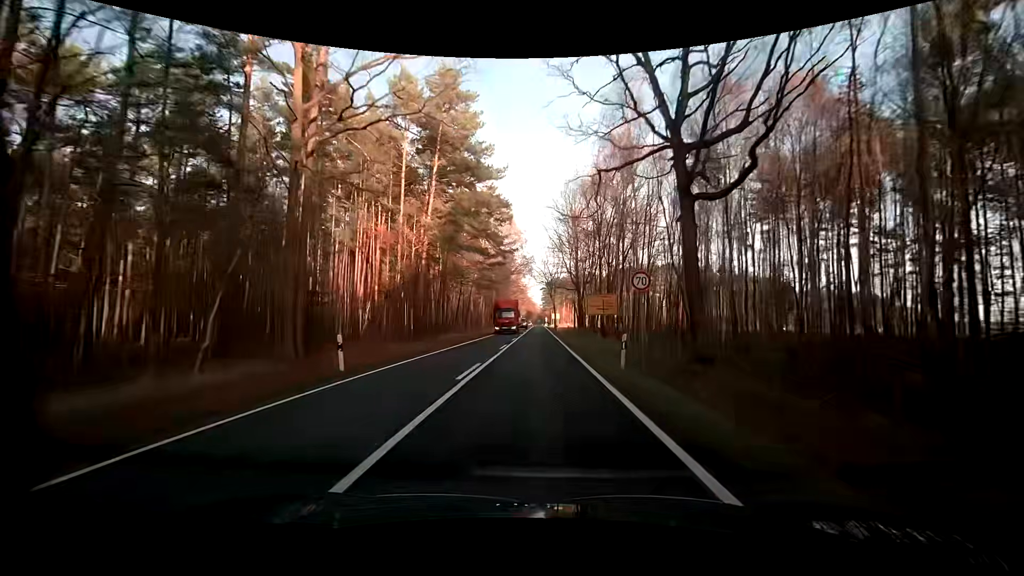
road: primary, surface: asphalt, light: Day
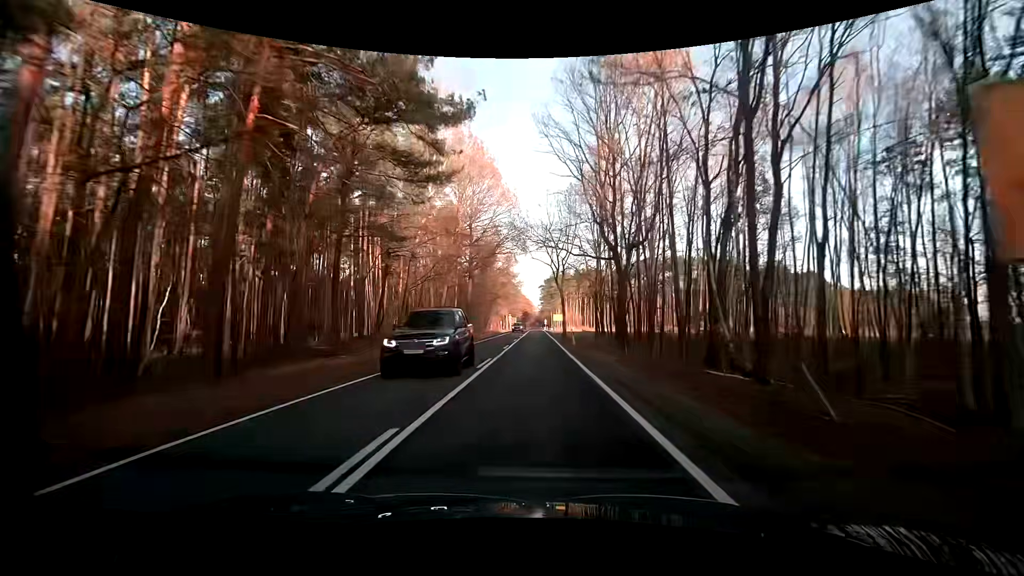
(+0.3, +32.2) m; +1°
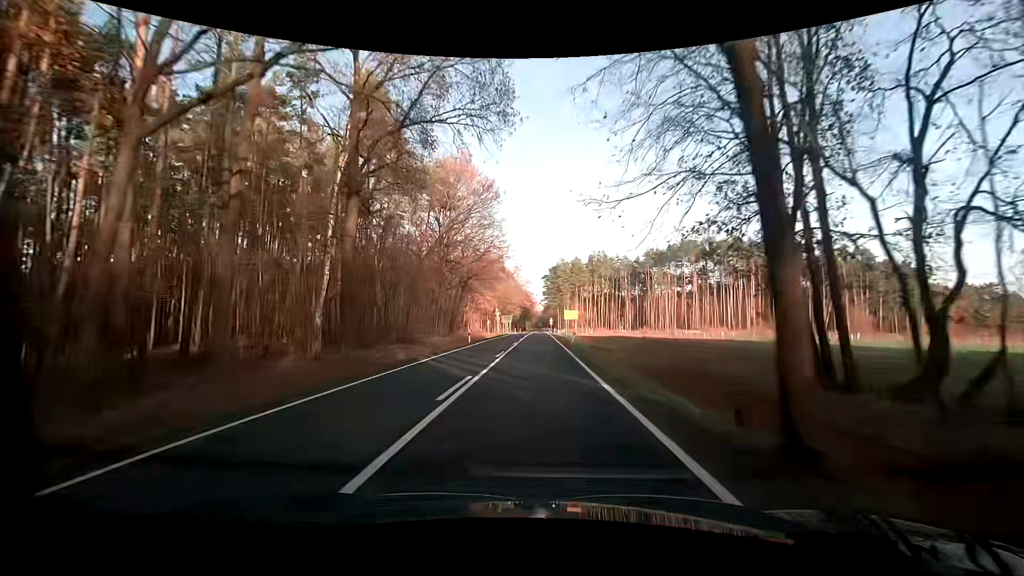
(-0.3, +42.9) m; -1°
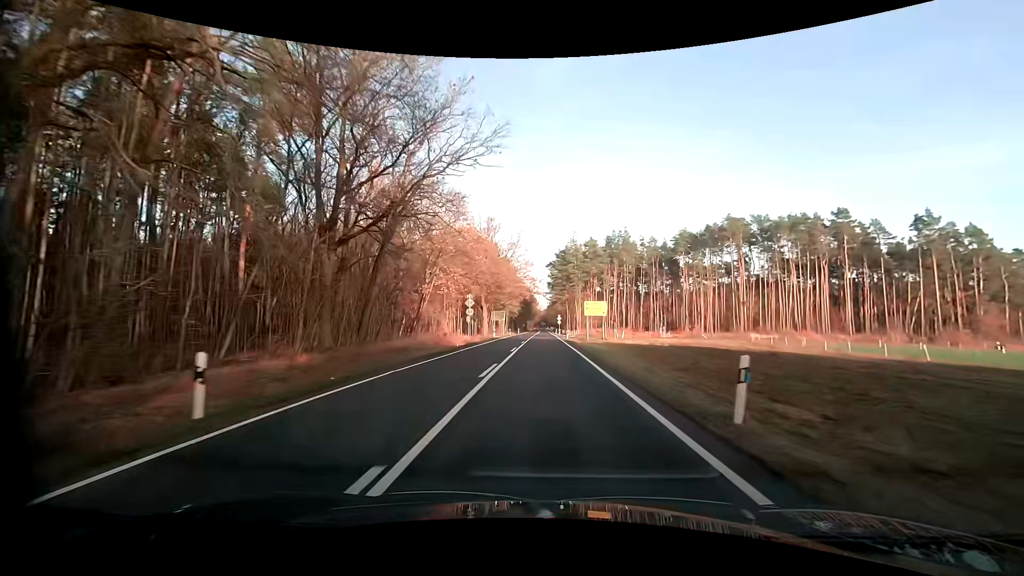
(-0.2, +32.4) m; -1°
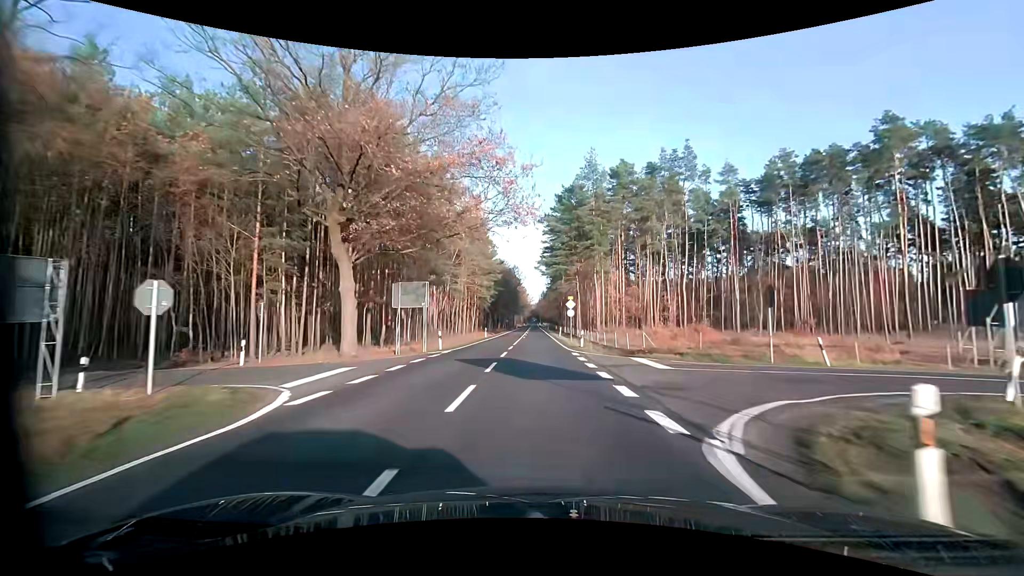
(+0.8, +53.7) m; +1°
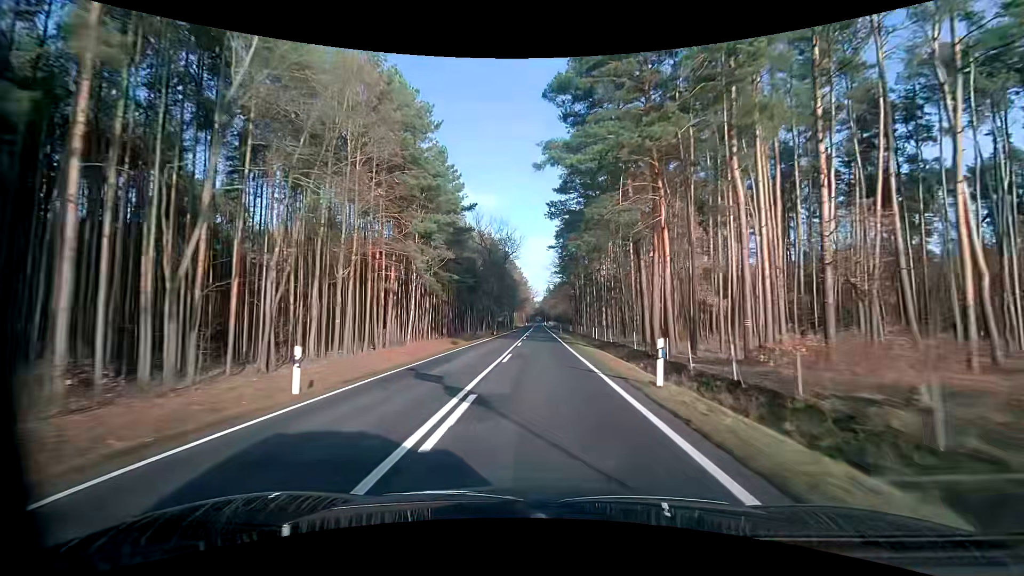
(-0.2, +43.4) m; -1°
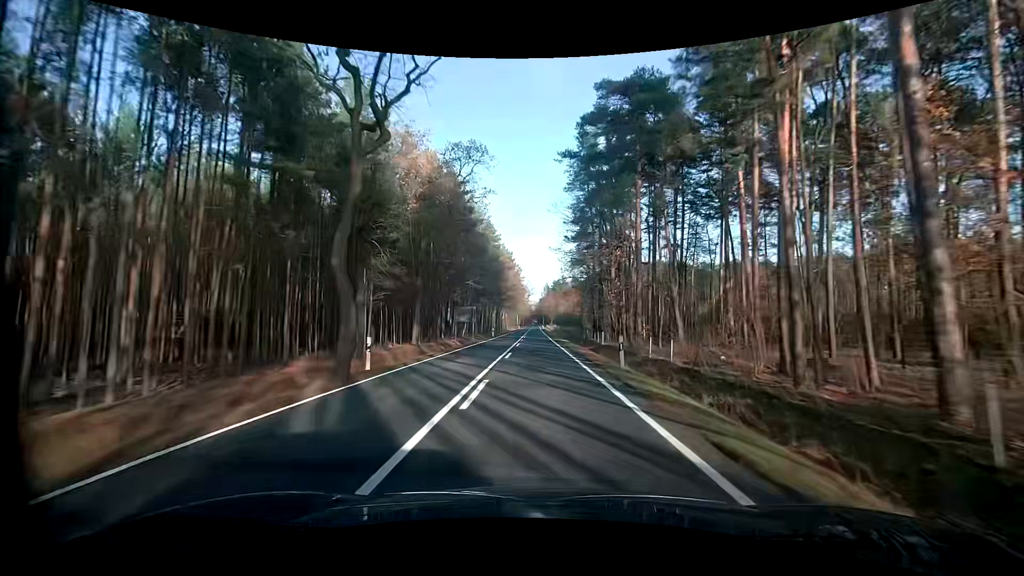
(0.0, +45.5) m; +1°
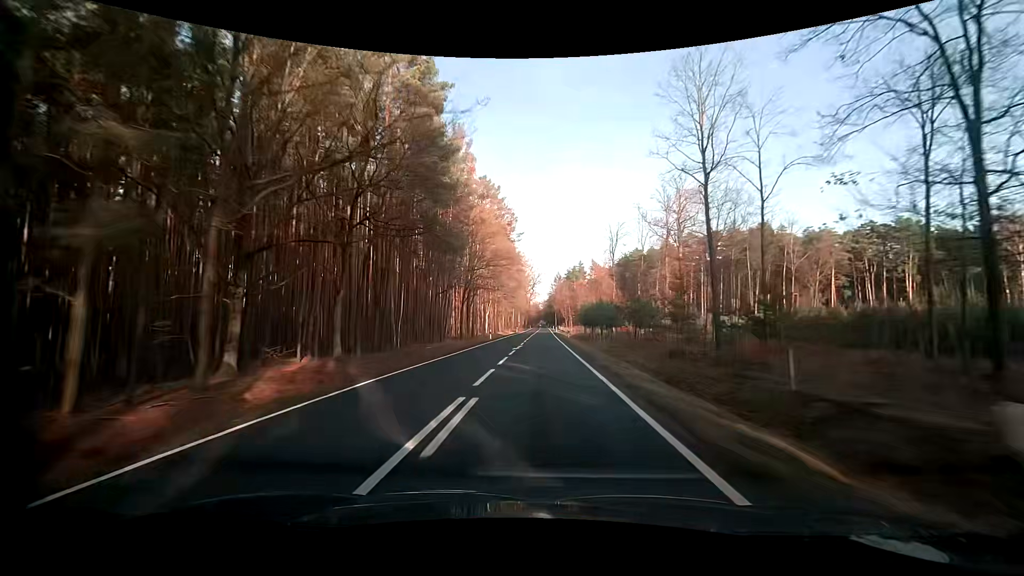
(-0.7, +63.8) m; -1°
(0, +10) (0, +20) (0, +30) (0, +40) (0, +50) (+1, +60) (+1, +70) (+1, +80) (+1, +90) (+1, +100) m
